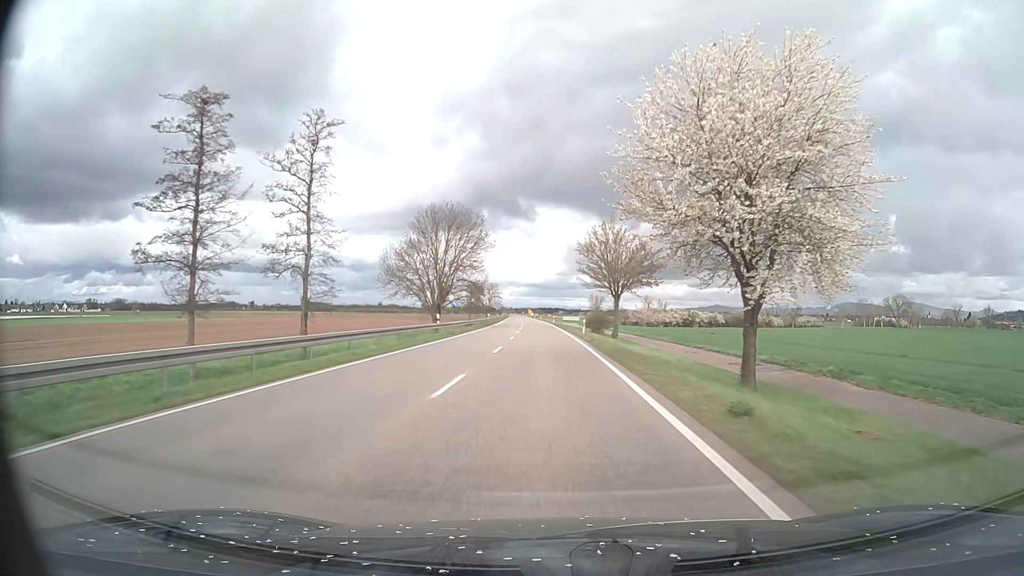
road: primary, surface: asphalt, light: Day
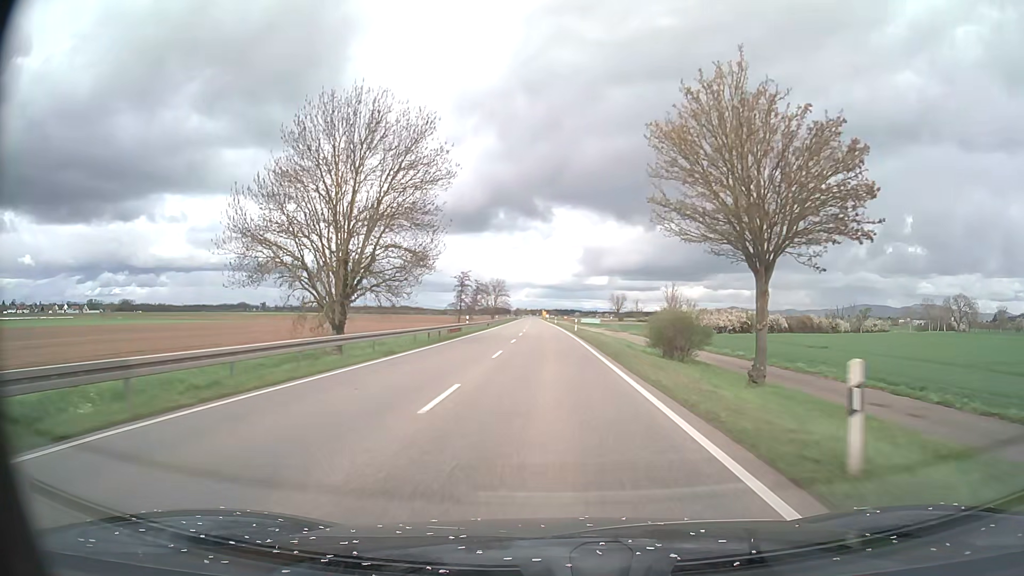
(-0.5, +37.7) m; -2°
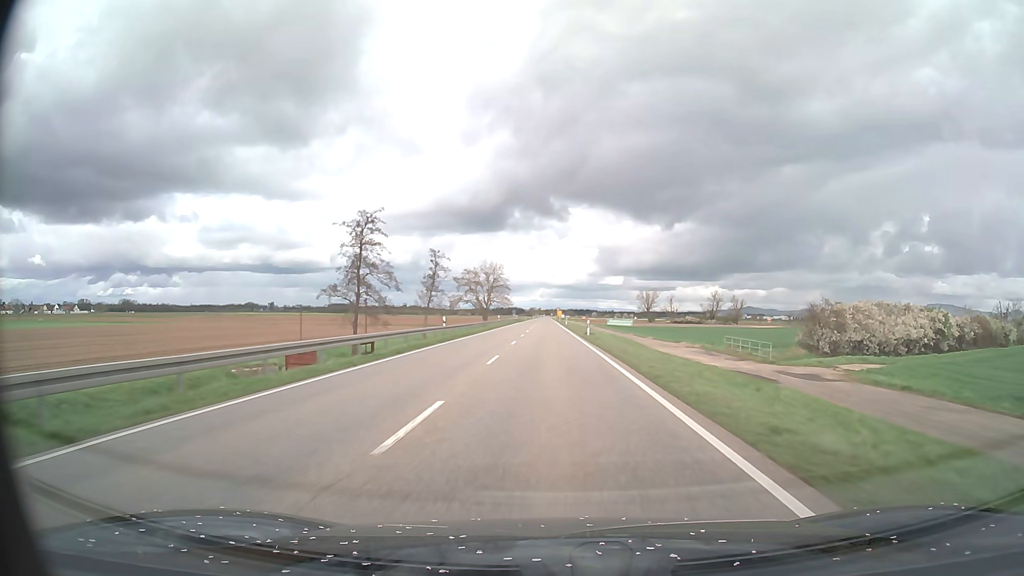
(-0.7, +62.7) m; -1°
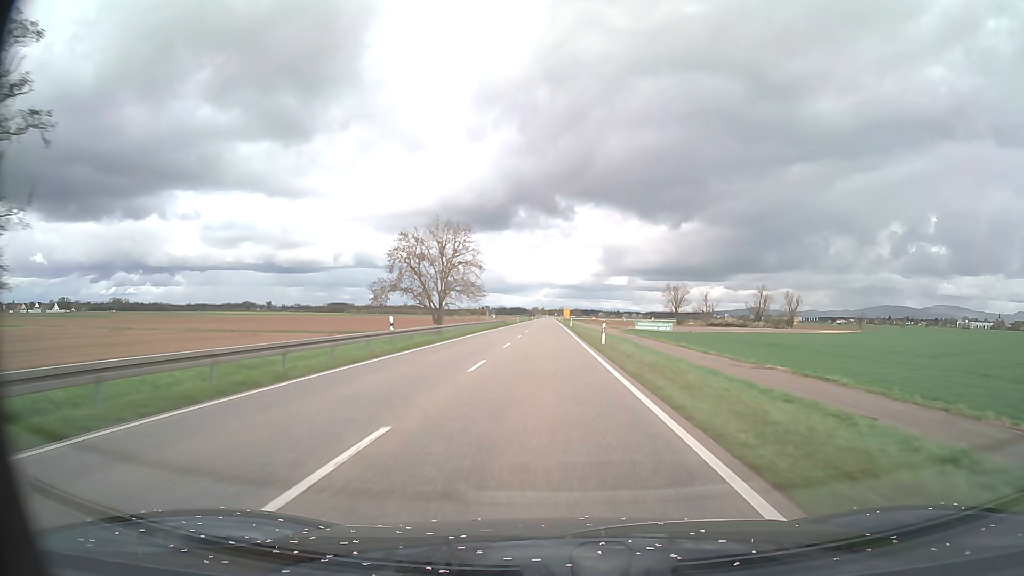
(-0.2, +62.5) m; 0°
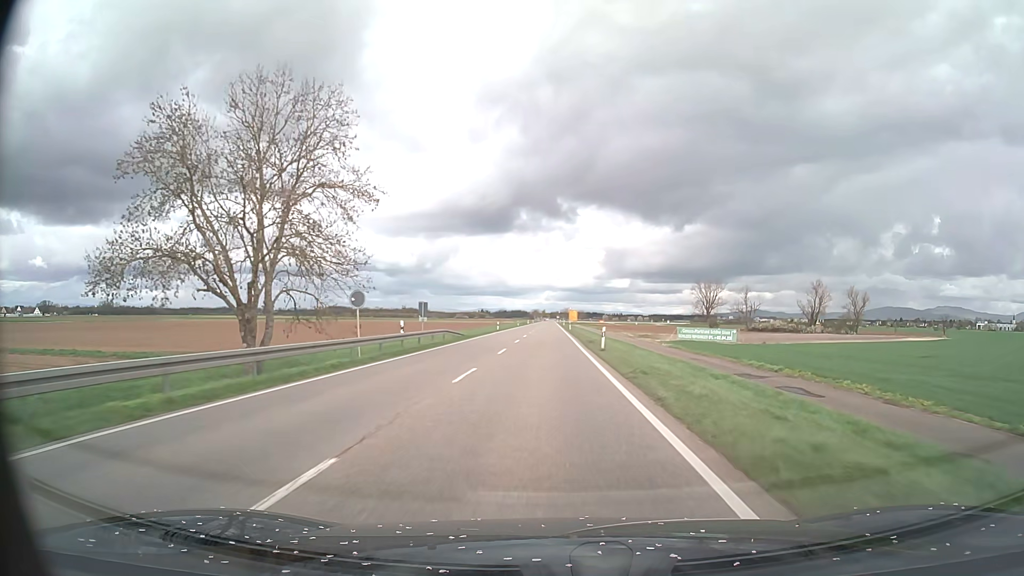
(-0.1, +49.9) m; 0°
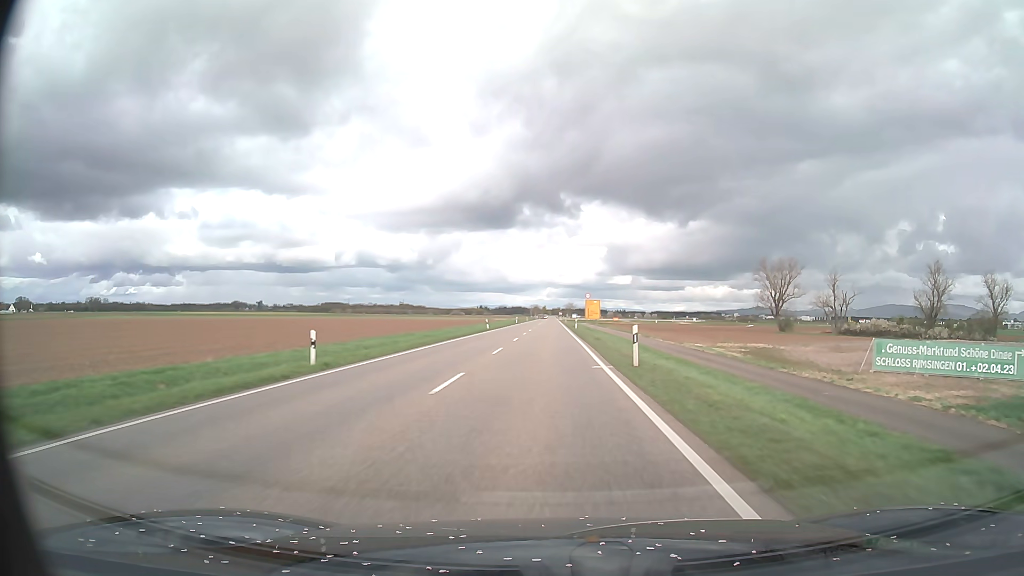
(-0.2, +62.5) m; 0°
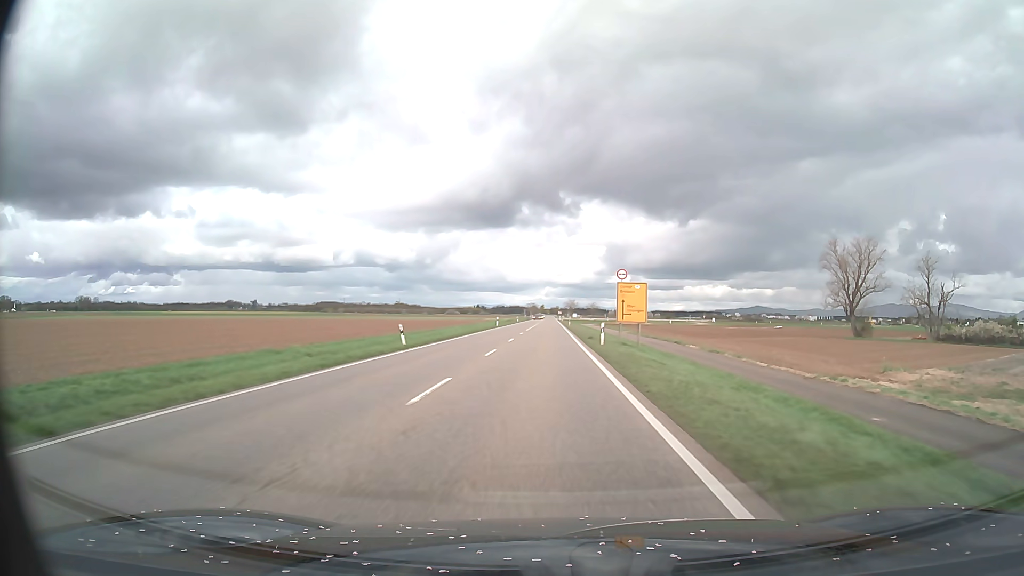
(+0.1, +37.5) m; 0°
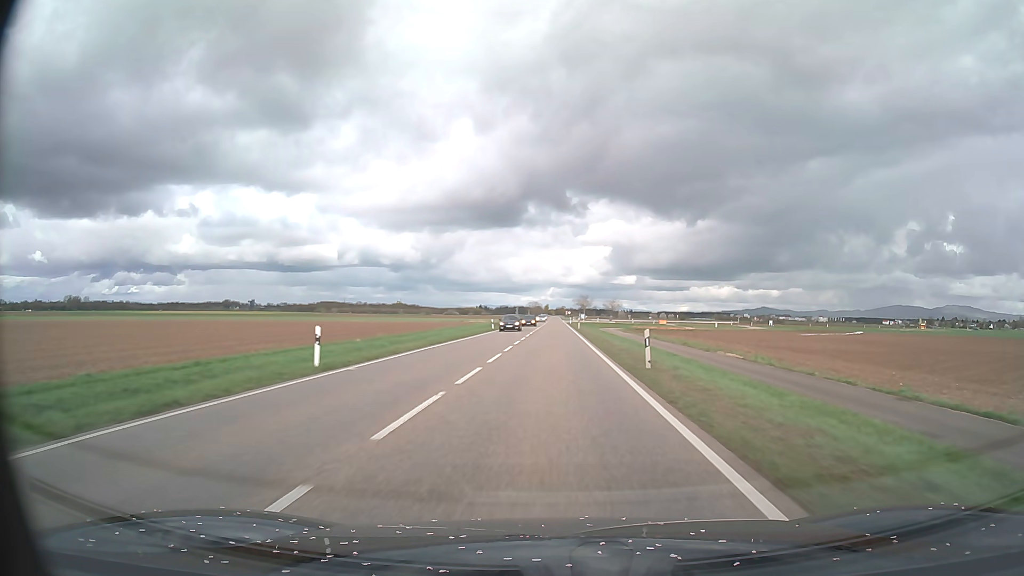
(-0.3, +62.5) m; 0°
(0, +10) (0, +20) (0, +30) (0, +40) (0, +50) (0, +60) (0, +70) (0, +80) (0, +90) (0, +100) m
